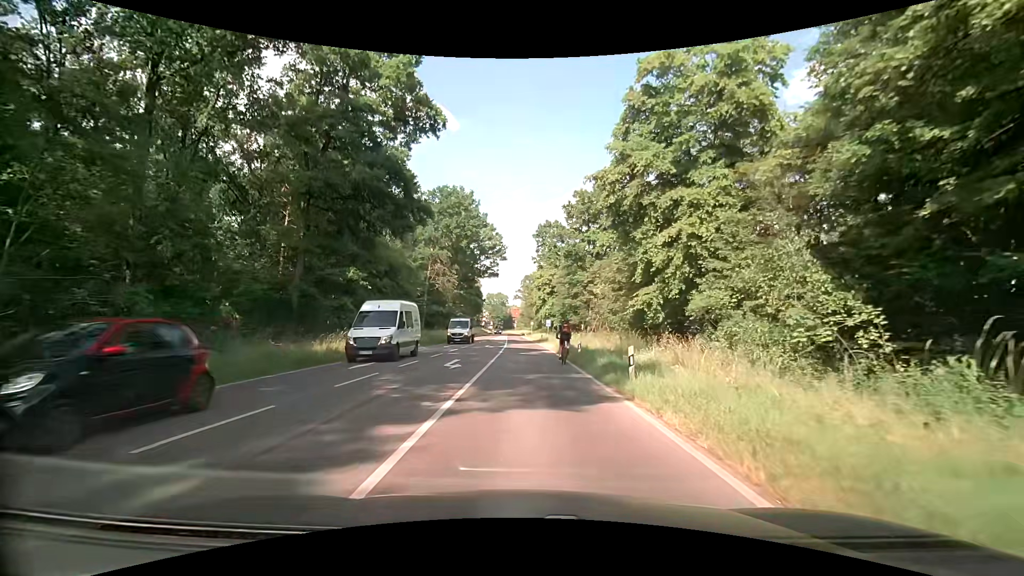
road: secondary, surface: asphalt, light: Day
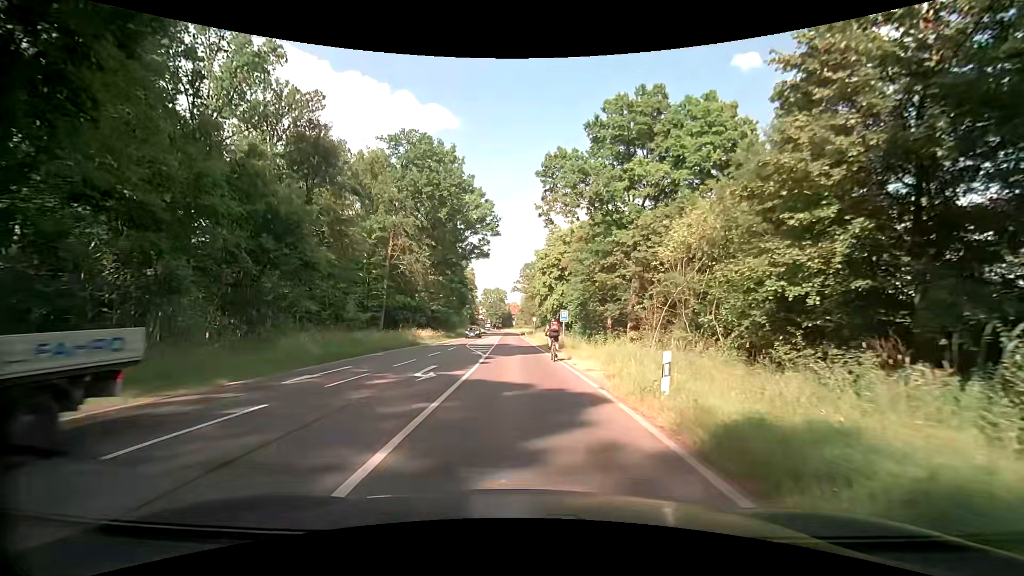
(-0.3, +24.3) m; 0°
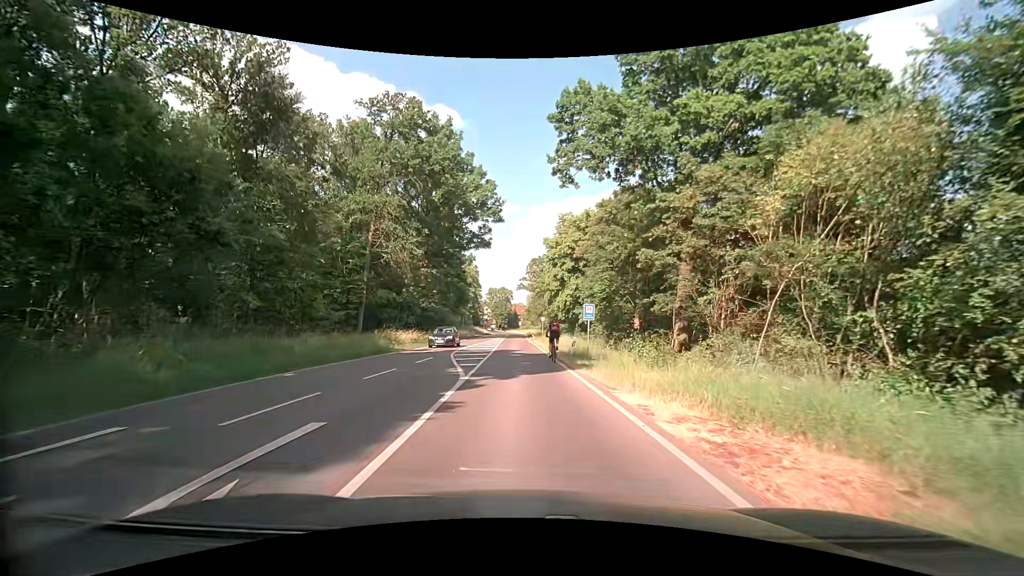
(-0.1, +10.2) m; -1°
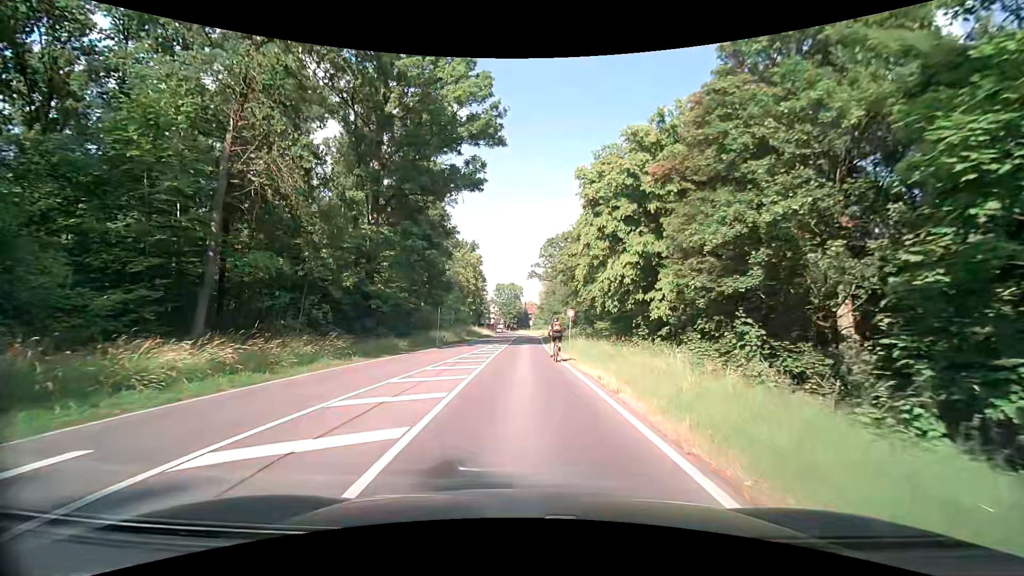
(-0.3, +26.8) m; -1°
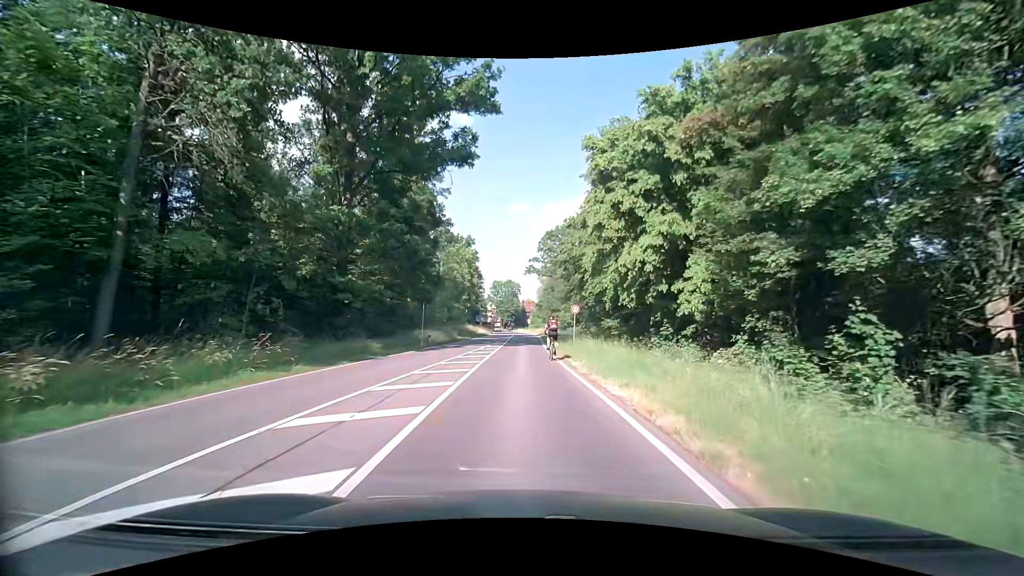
(0.0, +5.4) m; 0°
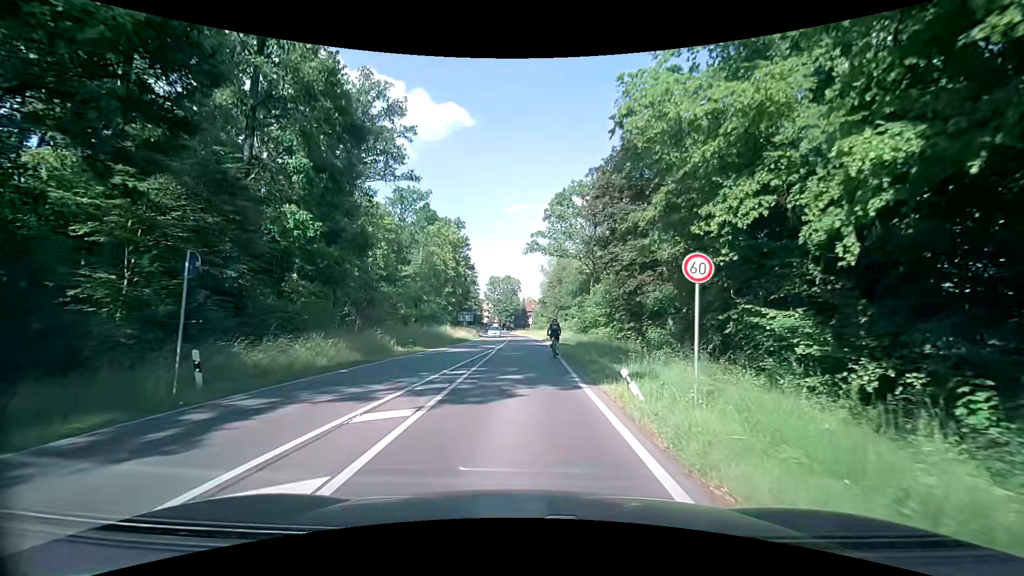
(0.0, +25.3) m; -1°
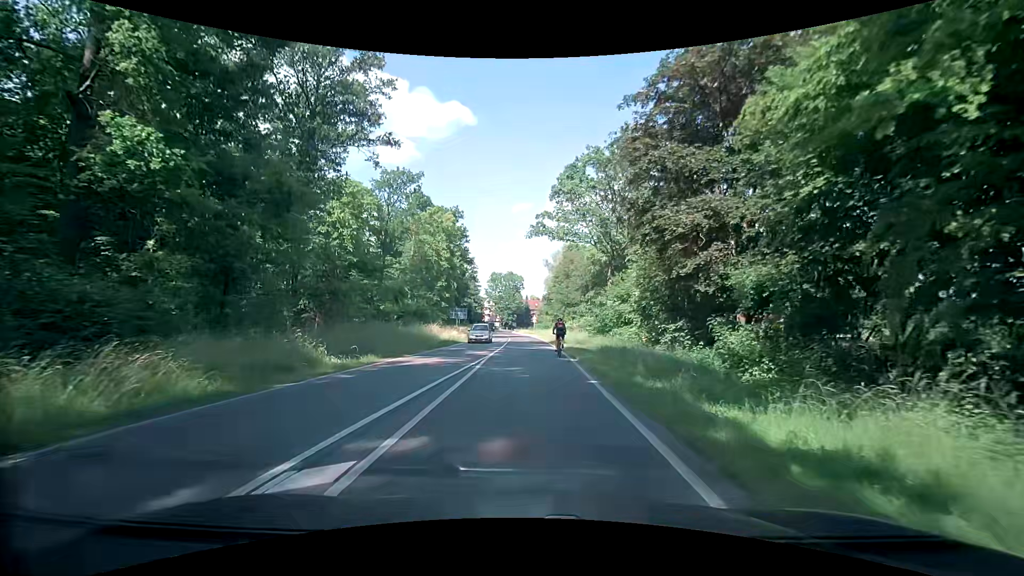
(+0.1, +10.2) m; +1°
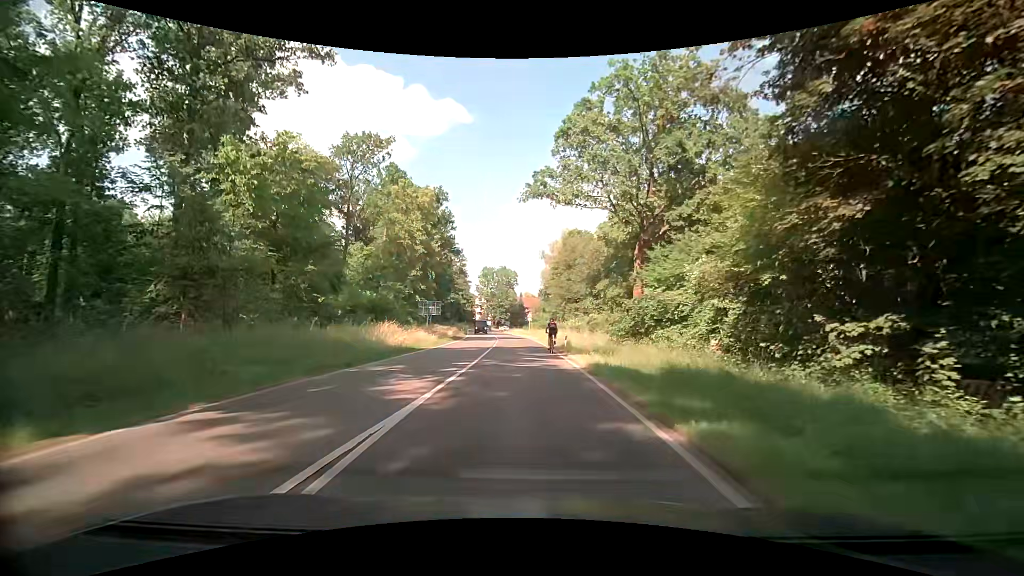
(+0.1, +14.3) m; 0°
(0, +10) (0, +20) (0, +30) (0, +40) (0, +50) (-1, +60) (-1, +70) (-2, +80) (-3, +90) (-4, +100) m
